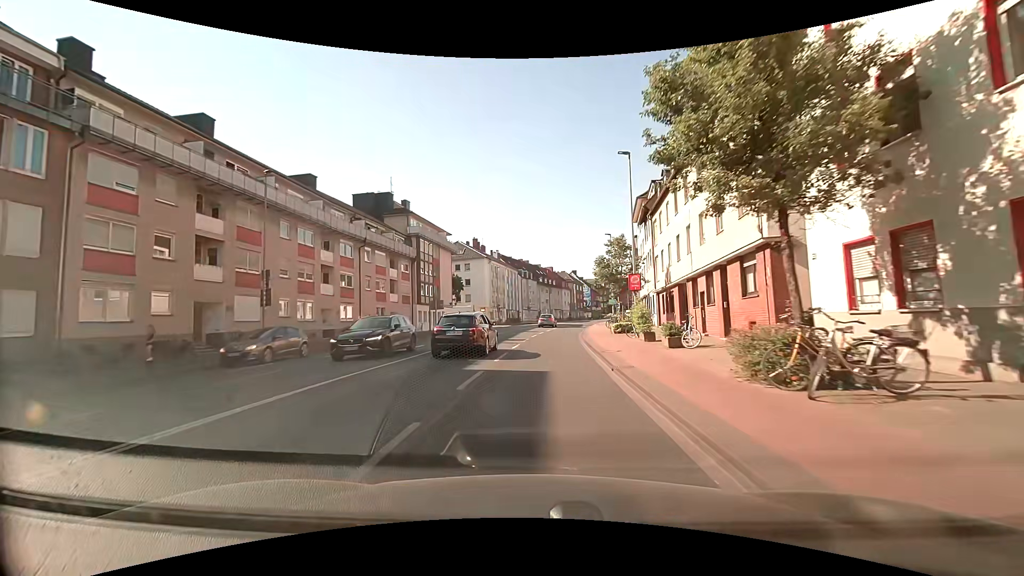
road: secondary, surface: asphalt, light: Day
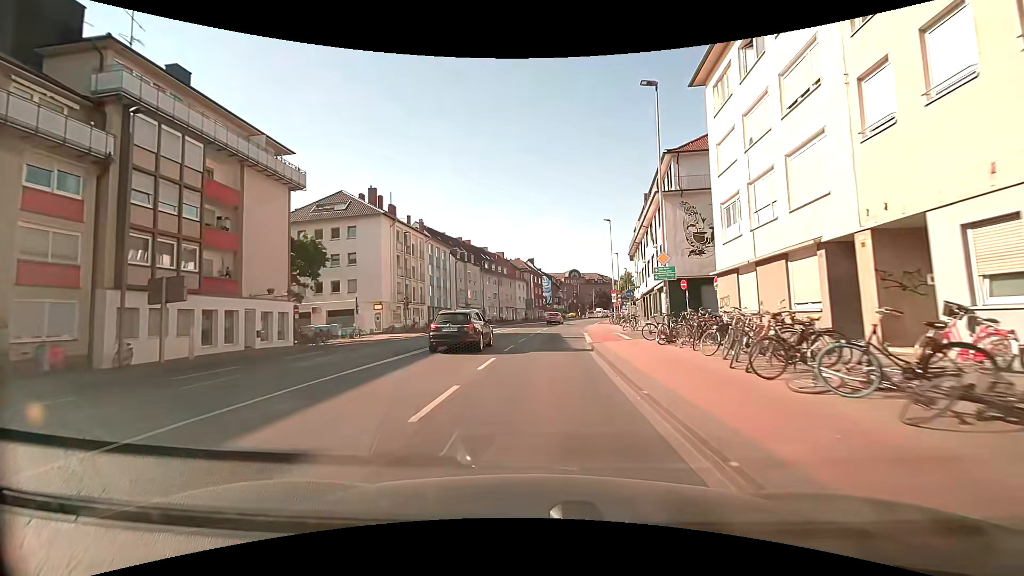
(+1.8, +37.7) m; +5°
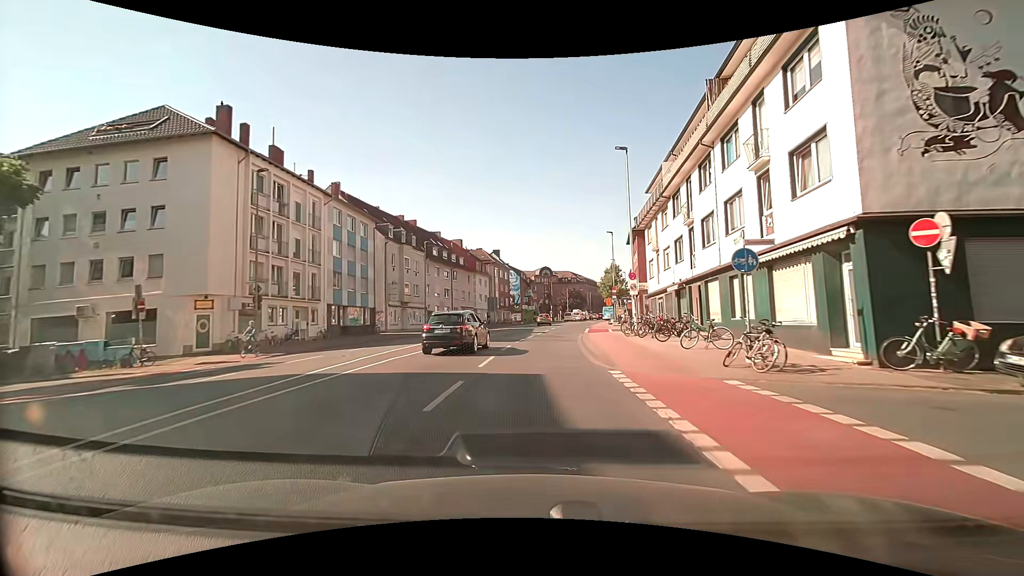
(+0.7, +22.4) m; +3°
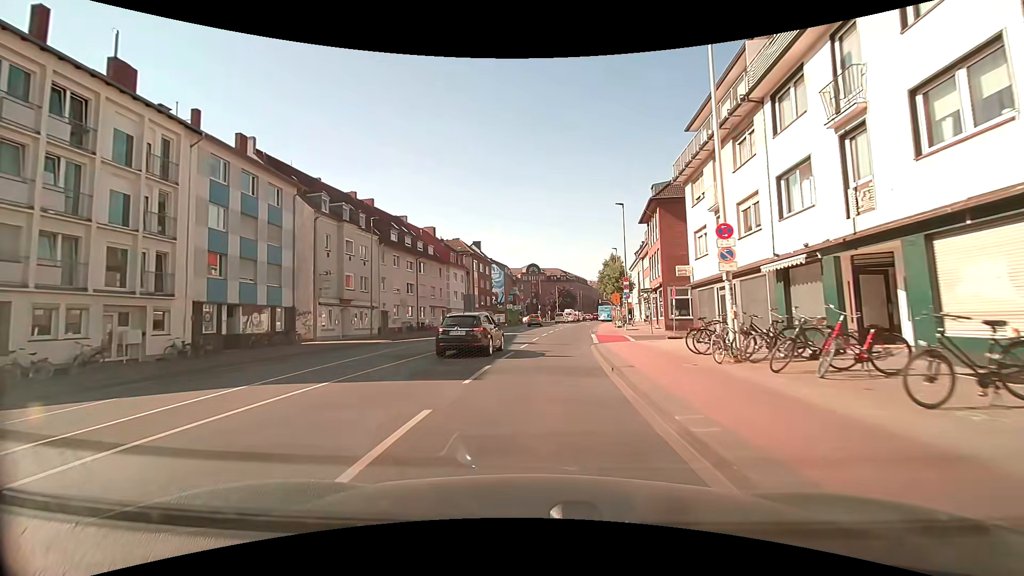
(+0.2, +14.6) m; +2°
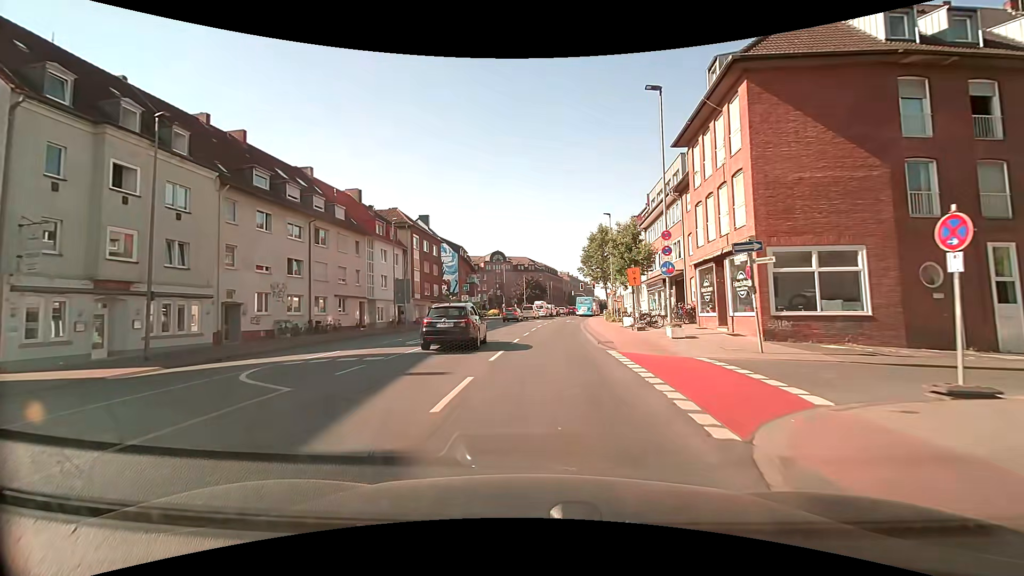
(+0.6, +20.9) m; +4°
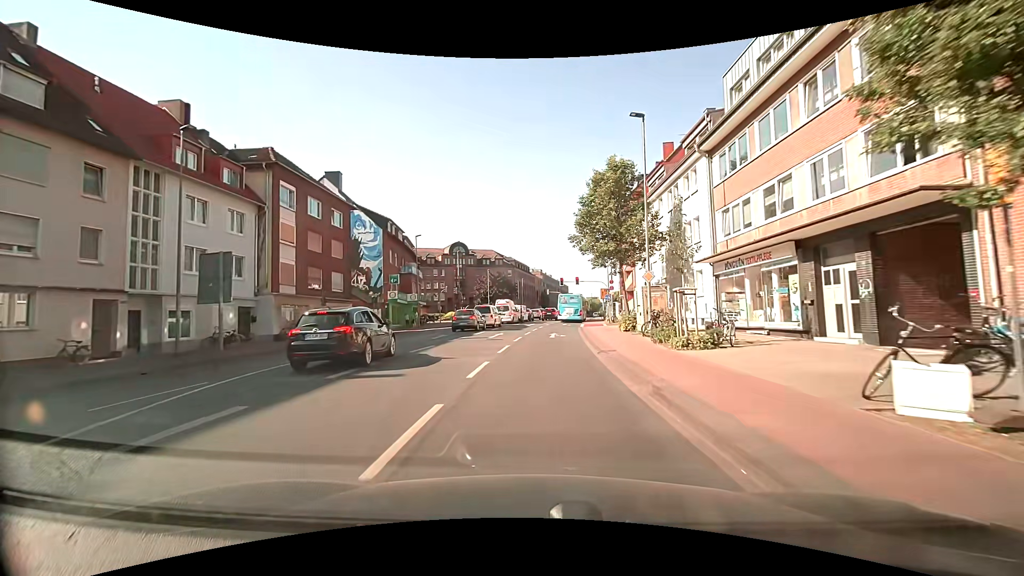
(+0.9, +25.5) m; +5°
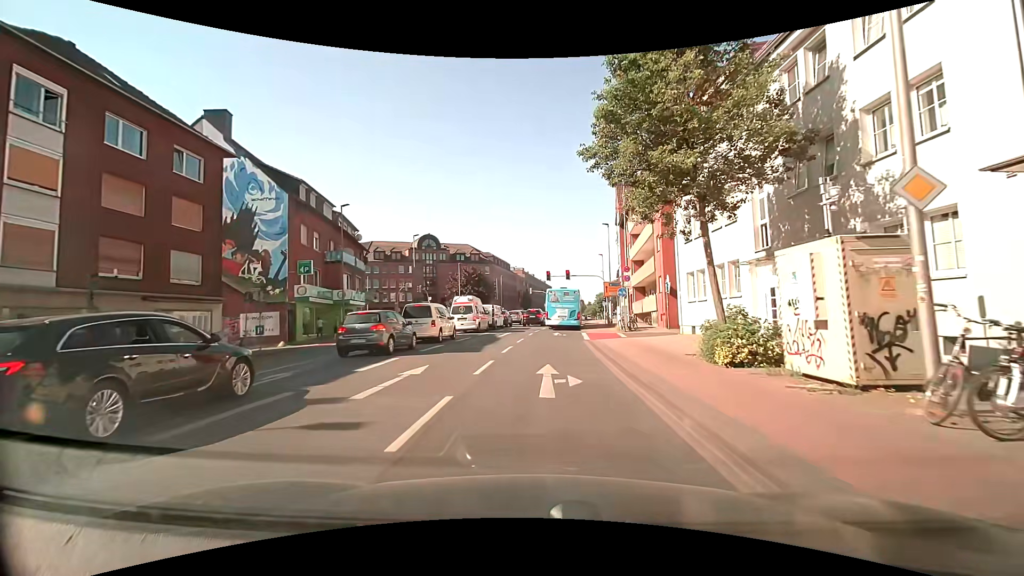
(0.0, +16.6) m; +1°
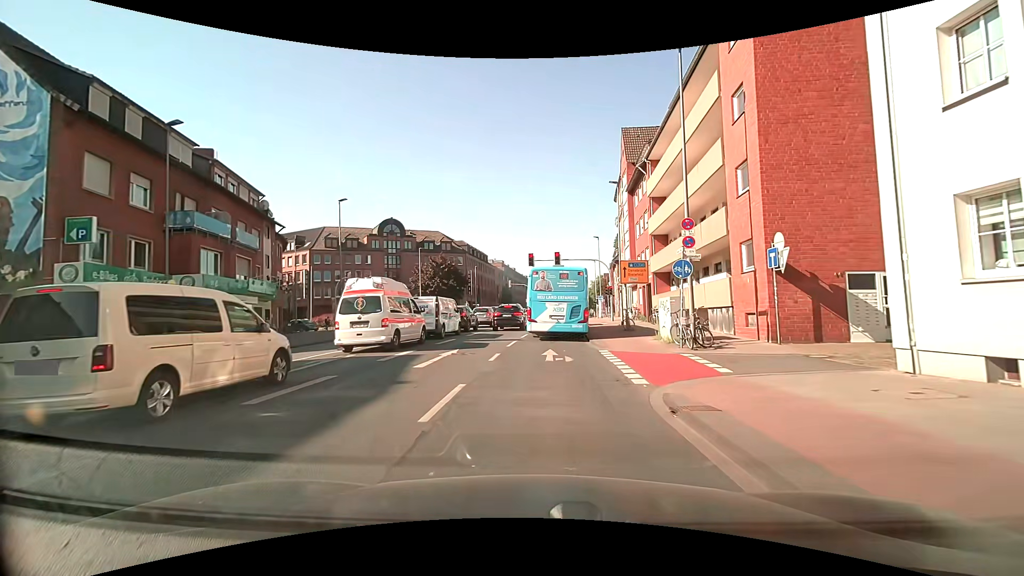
(+0.1, +15.9) m; +4°
